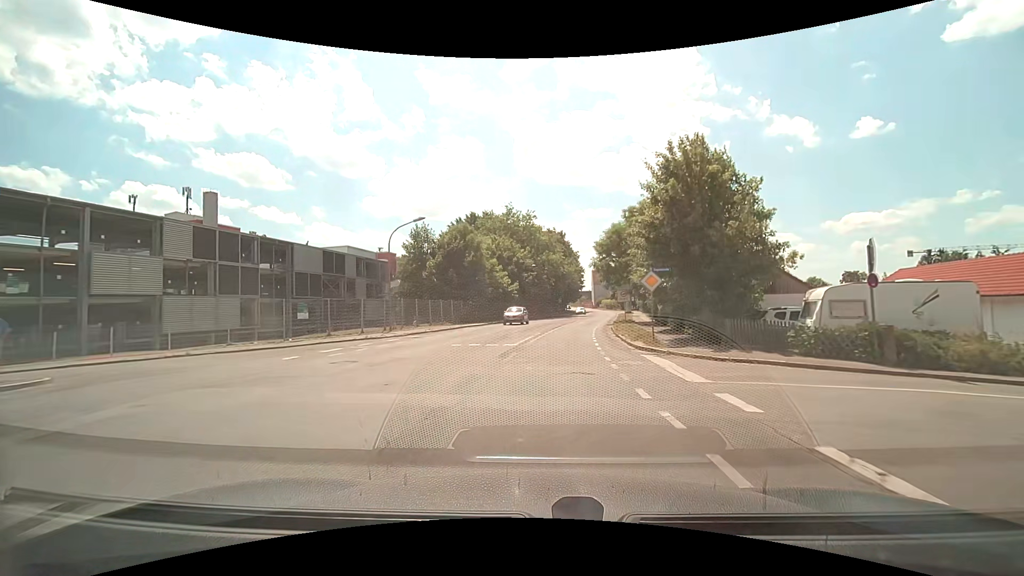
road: secondary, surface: asphalt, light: Day
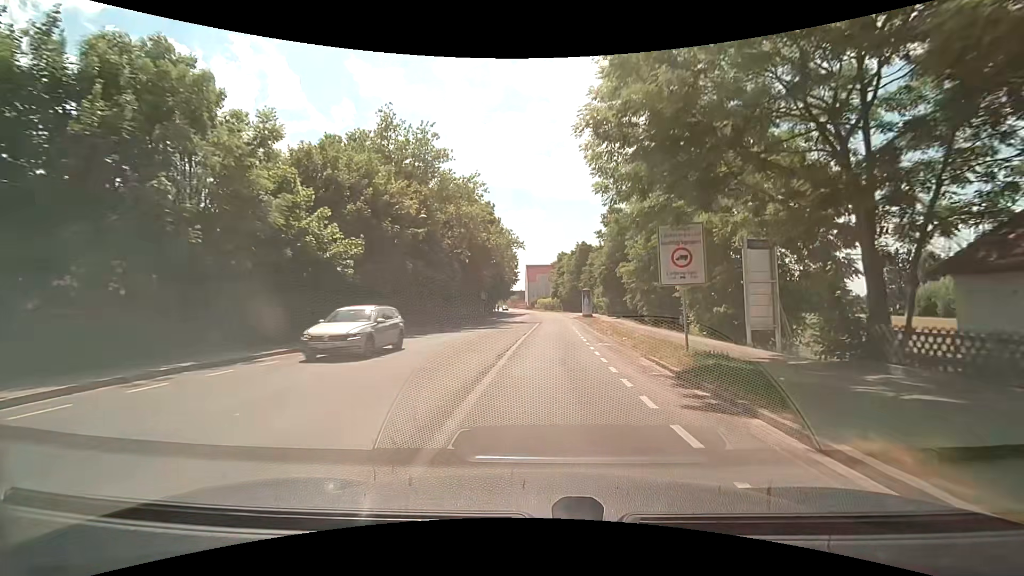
(+2.2, +36.6) m; +7°
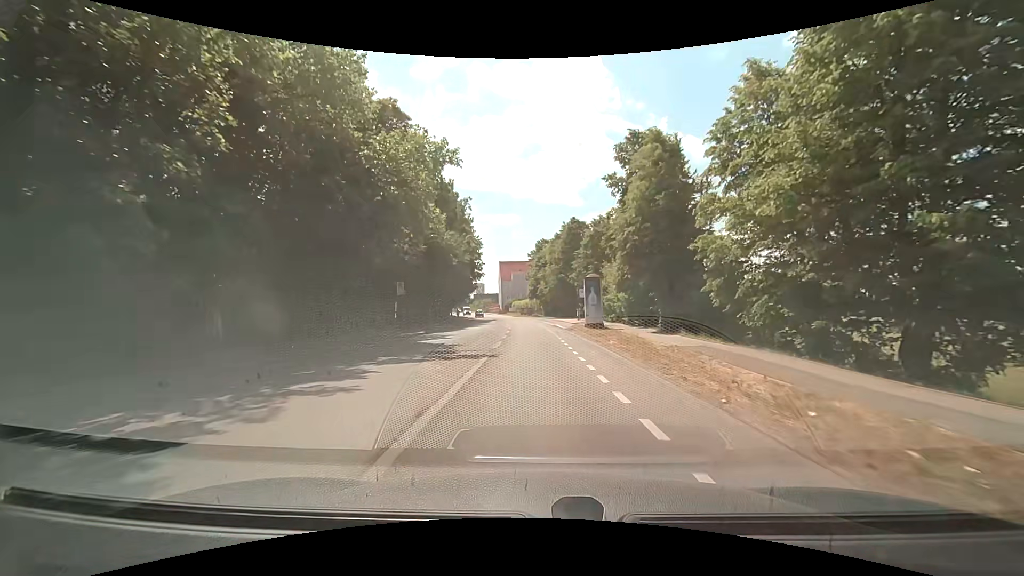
(+1.1, +29.9) m; +3°
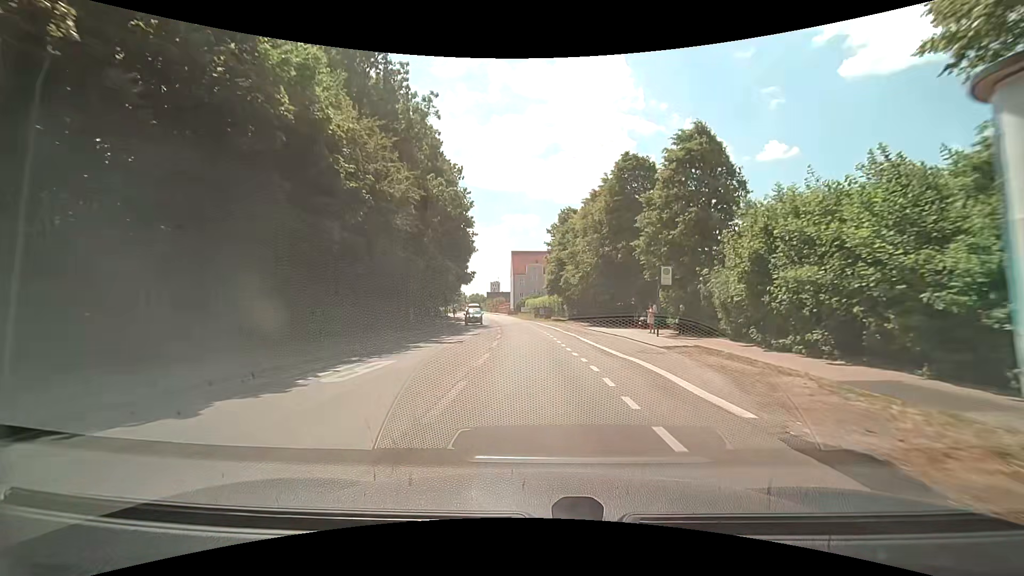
(-0.5, +30.3) m; -2°
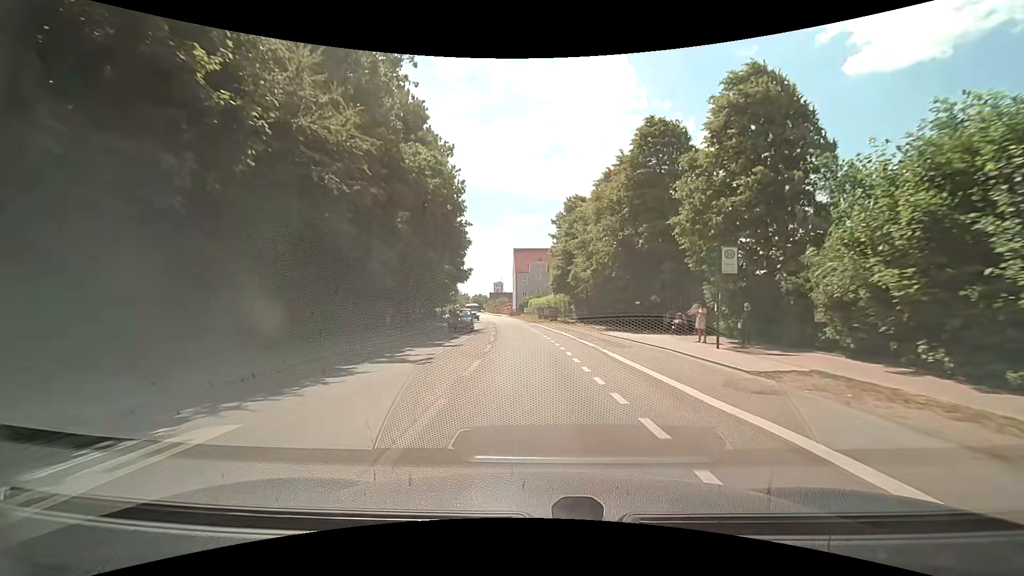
(0.0, +7.6) m; 0°
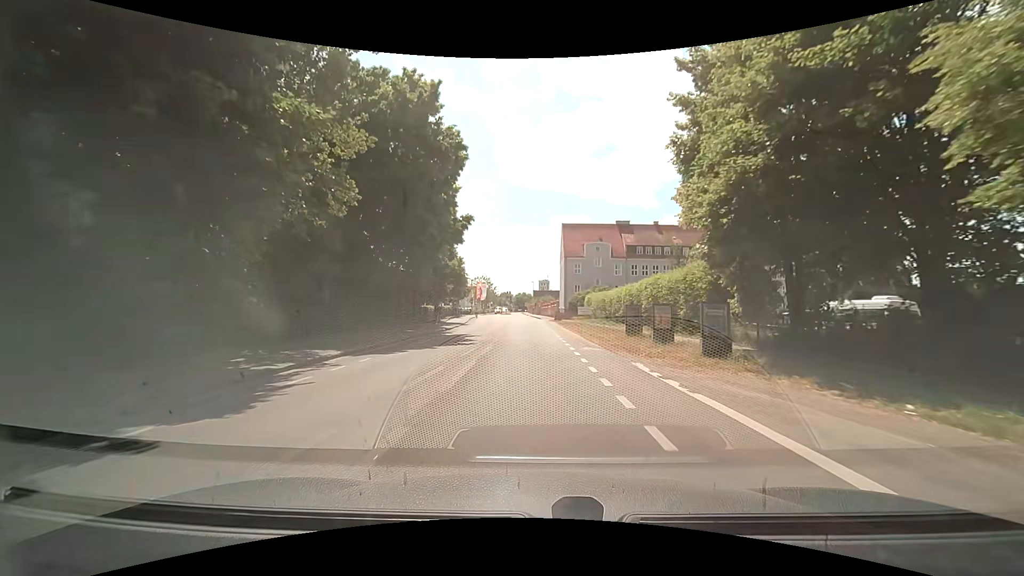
(-1.7, +38.3) m; -5°
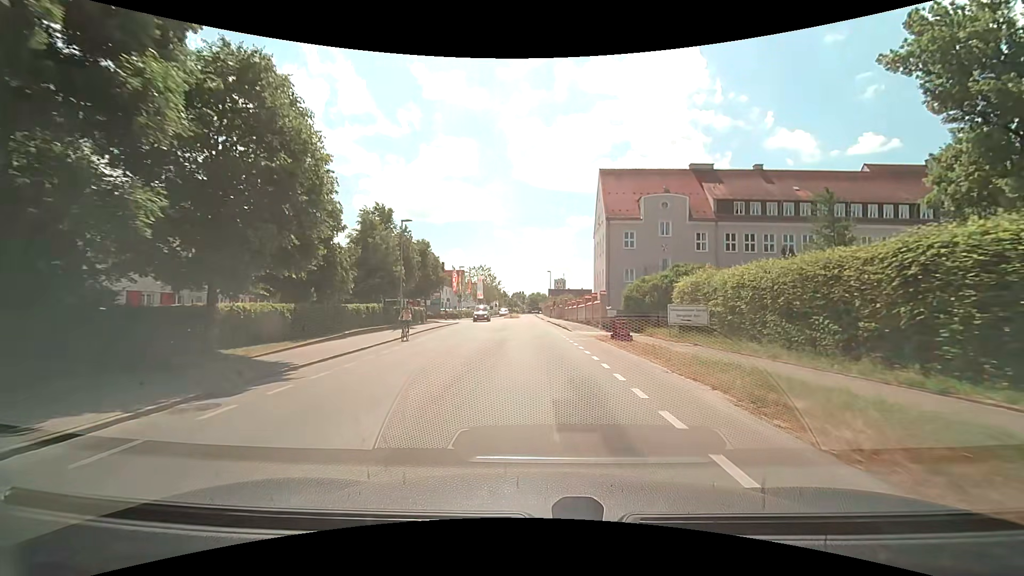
(-1.2, +37.0) m; -2°
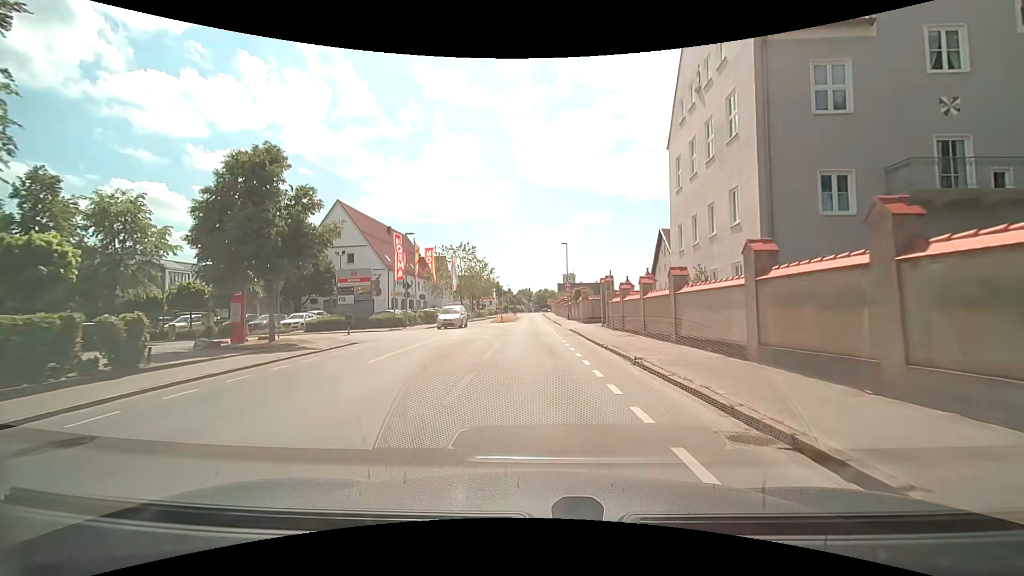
(-0.1, +33.8) m; -1°
(0, +10) (0, +20) (-1, +30) (-1, +40) (-1, +50) (-1, +60) (-1, +70) (-1, +80) (-2, +90) (-2, +100) m
